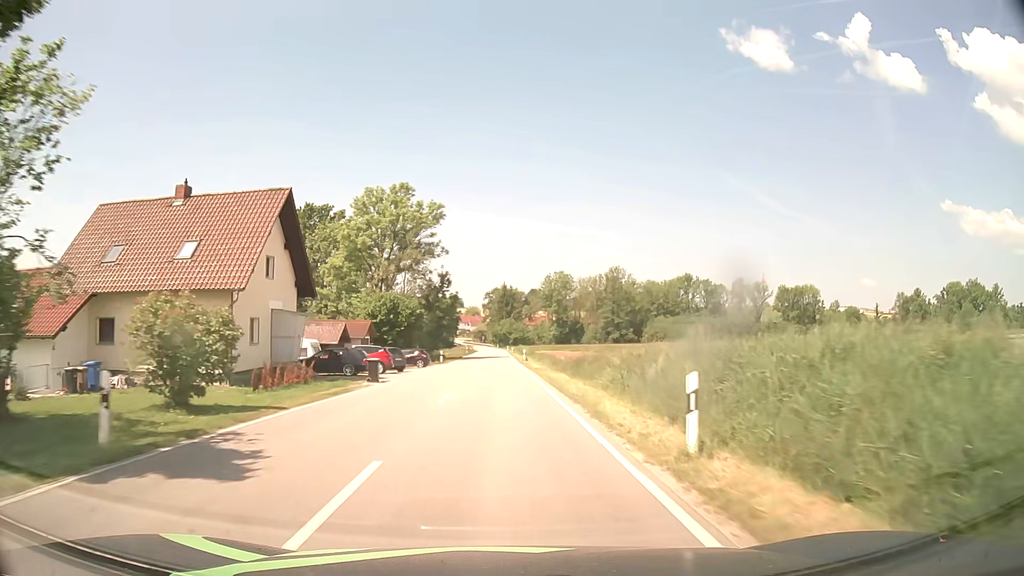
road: tertiary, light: Day
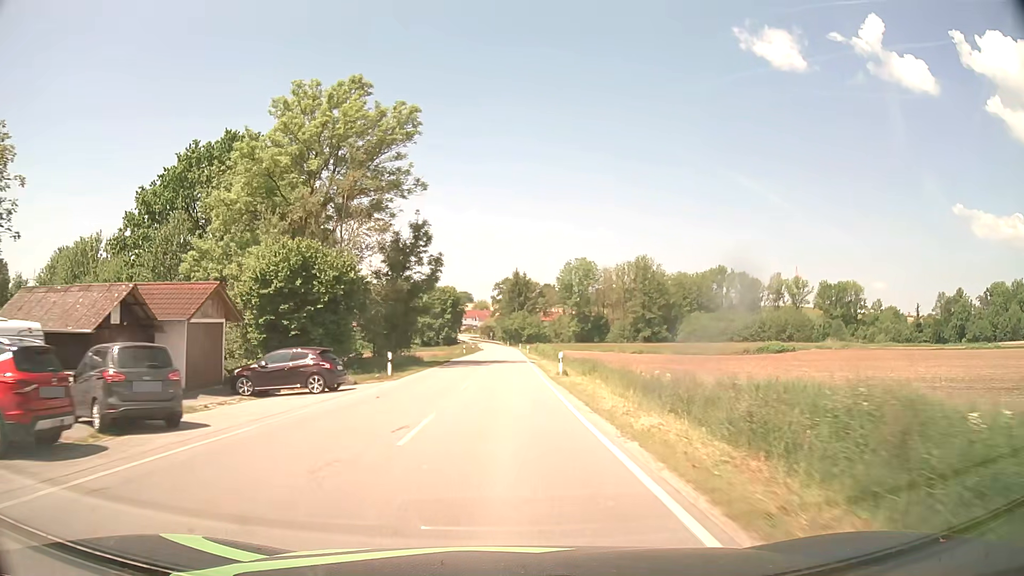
(-0.2, +30.2) m; -1°
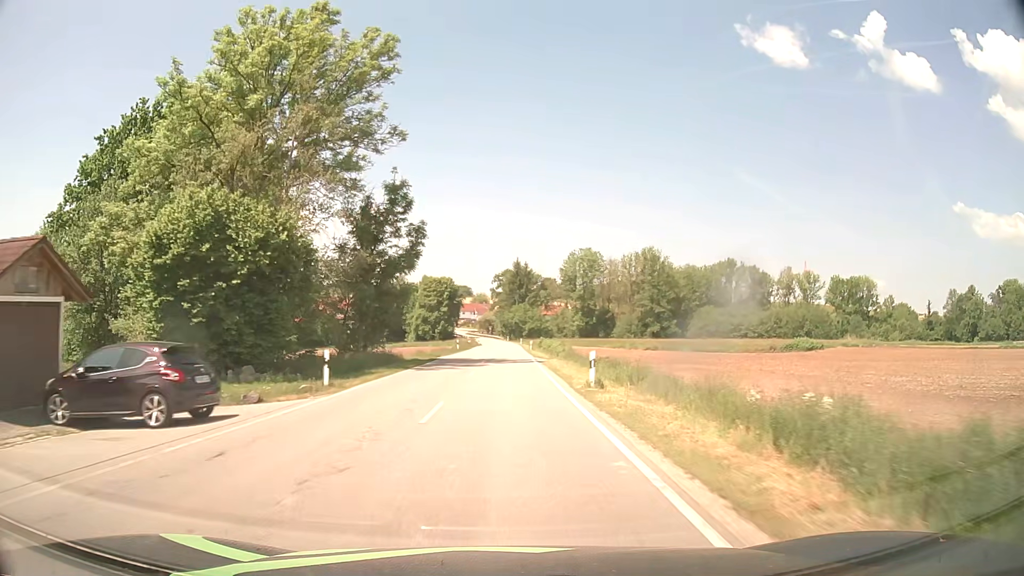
(0.0, +10.2) m; 0°
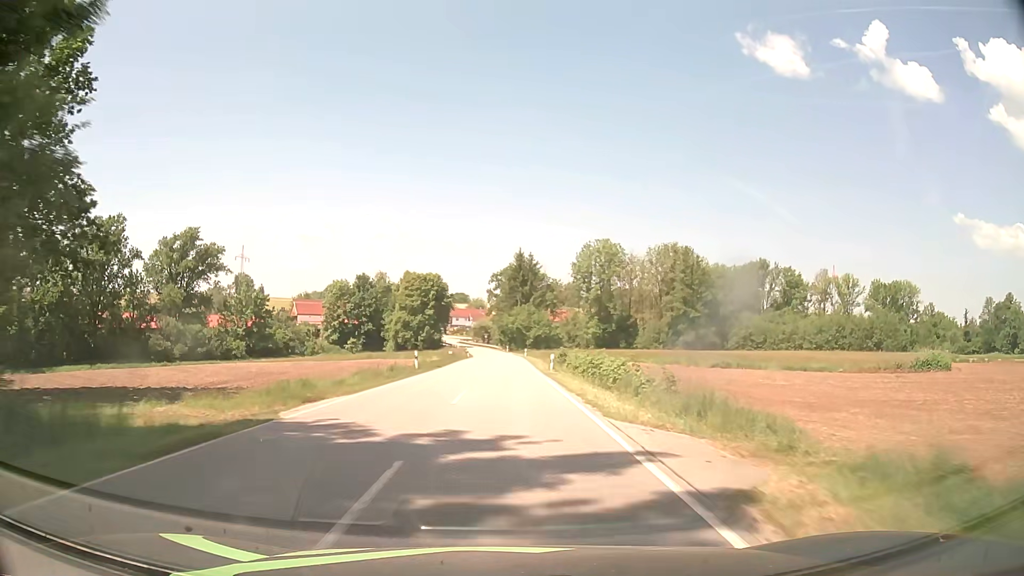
(0.0, +31.0) m; 0°
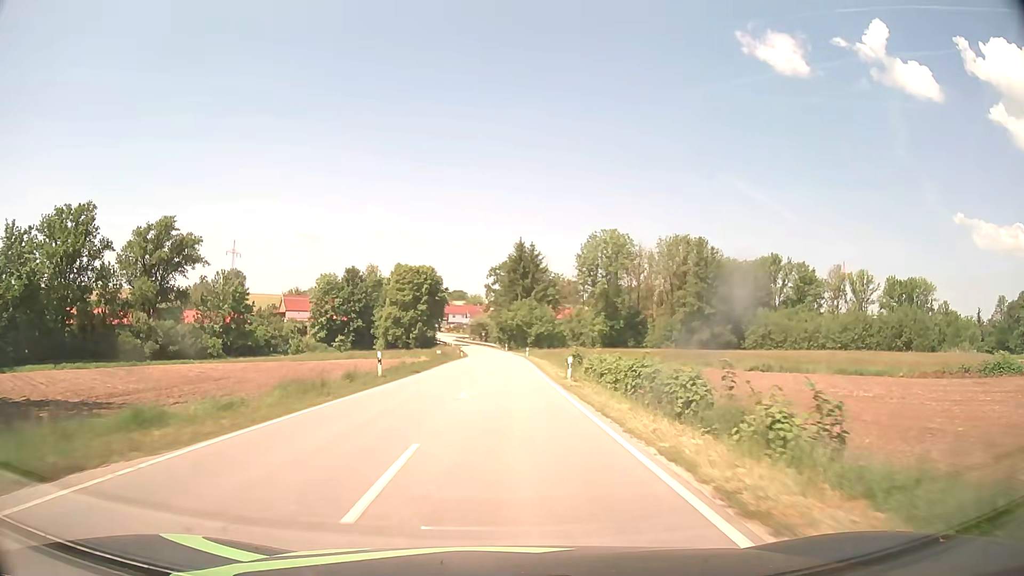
(0.0, +10.5) m; 0°
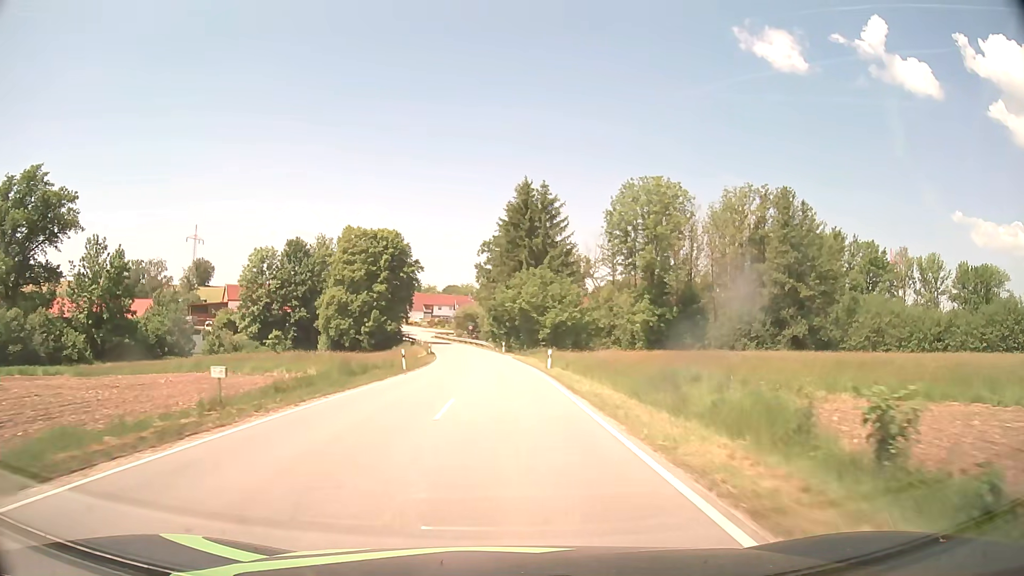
(+0.1, +41.0) m; 0°
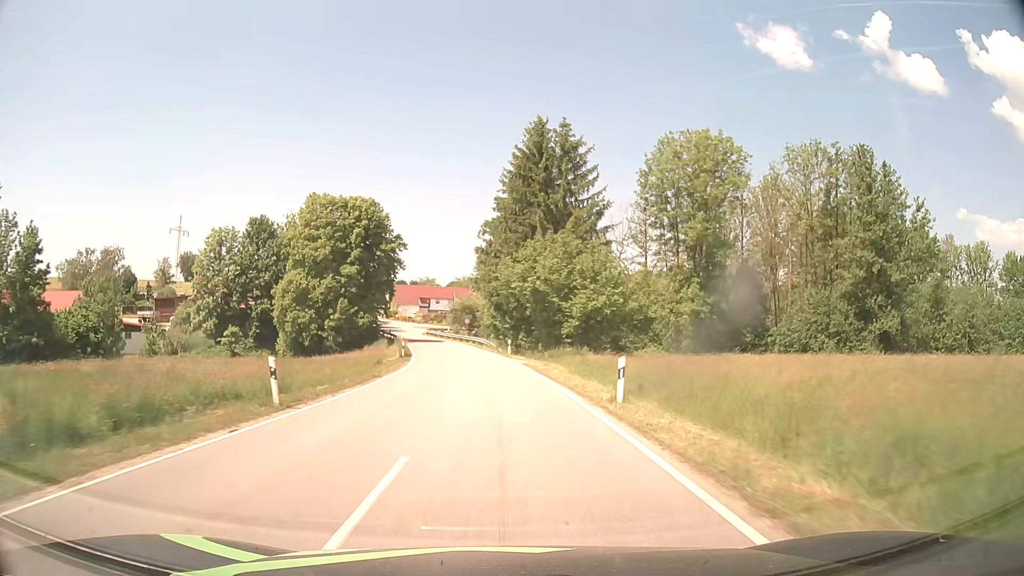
(-0.1, +19.8) m; 0°
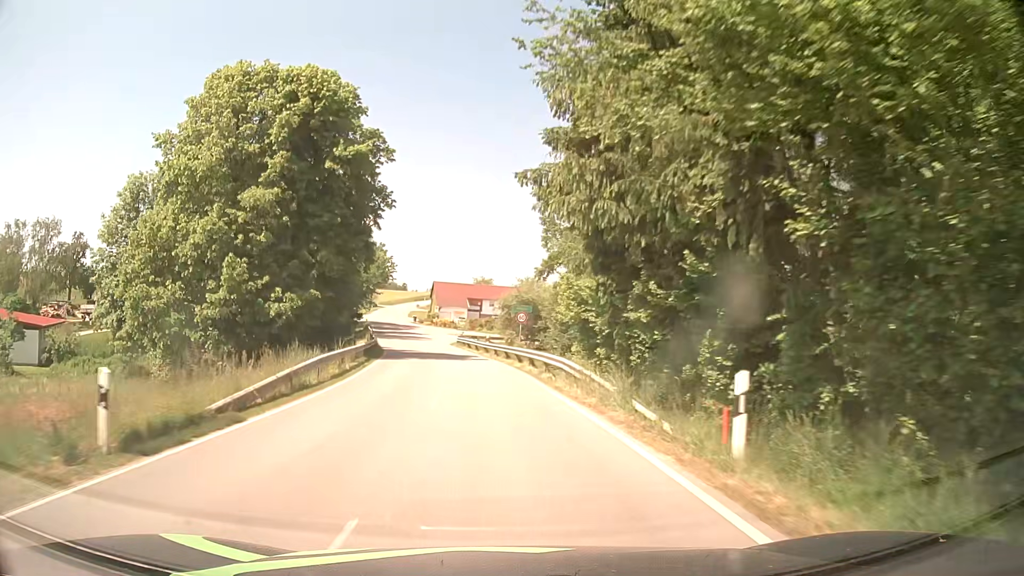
(-1.2, +38.5) m; -5°
(0, +10) (-1, +20) (-2, +30) (-3, +40) (-5, +50) (-7, +59) (-9, +69) (-11, +79) (-13, +89) (-15, +99) m
